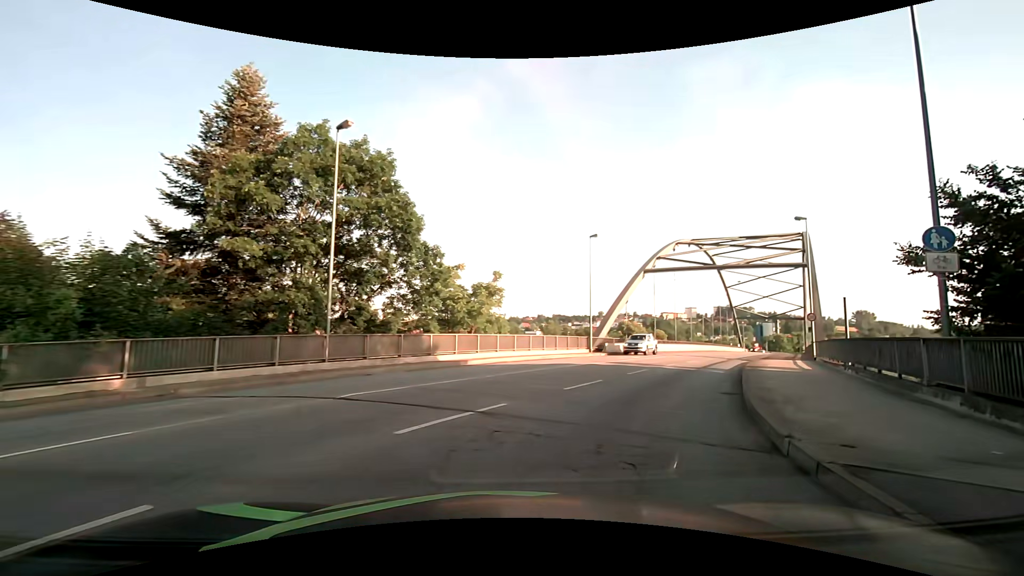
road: primary_link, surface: asphalt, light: Day
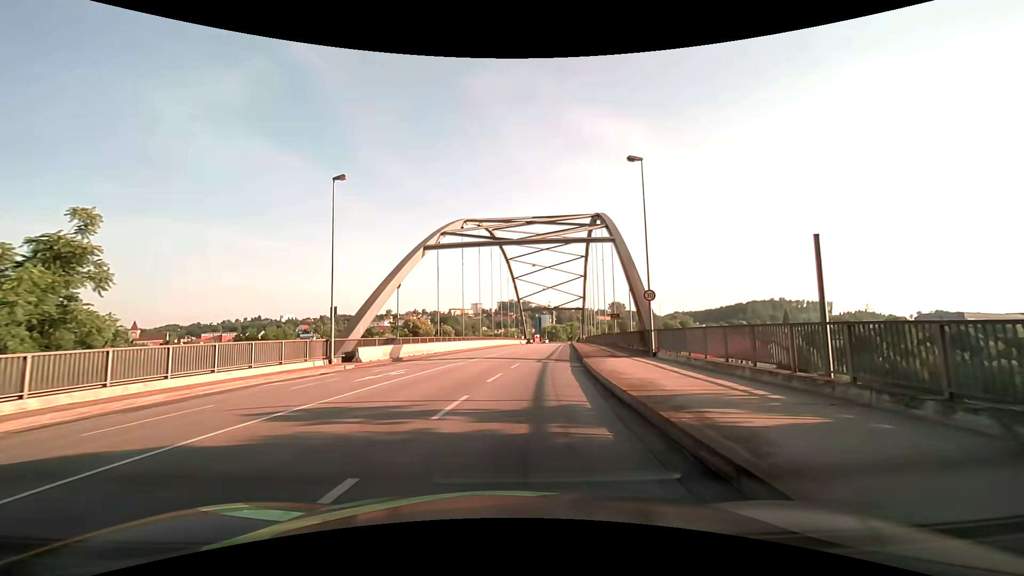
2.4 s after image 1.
(+4.5, +15.3) m; +25°
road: primary
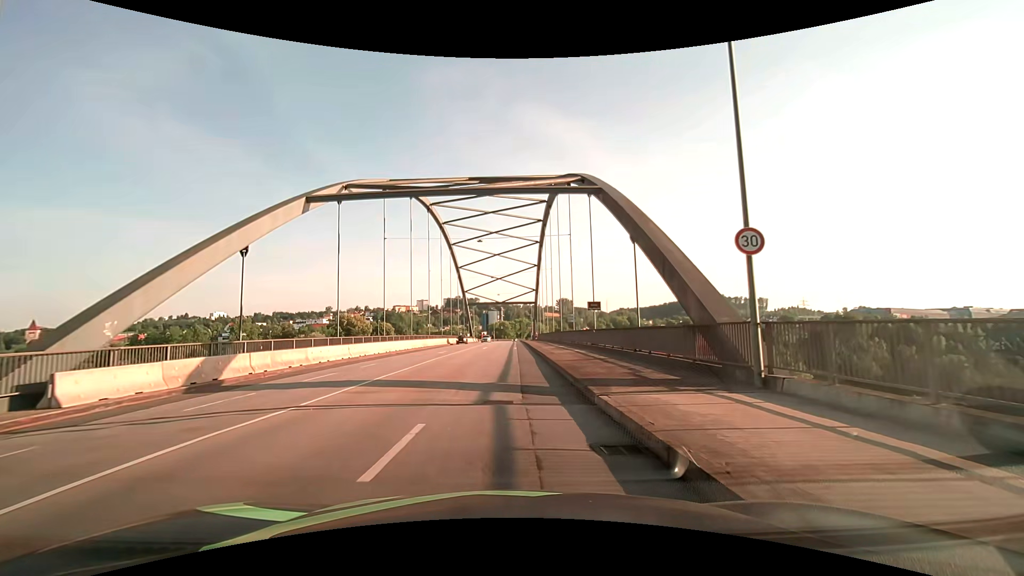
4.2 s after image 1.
(+0.9, +15.2) m; +7°
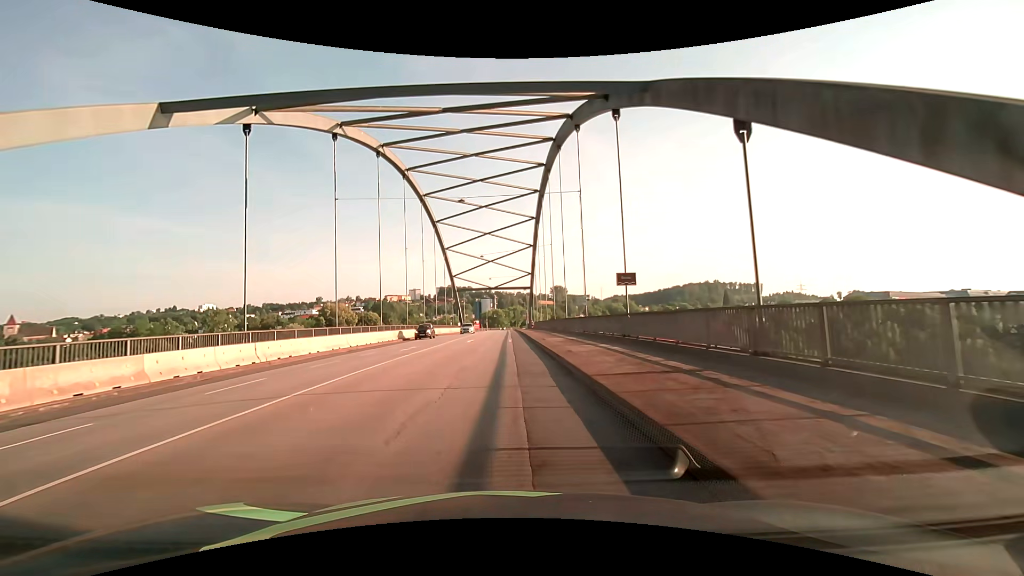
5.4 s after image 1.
(+0.1, +11.0) m; +1°
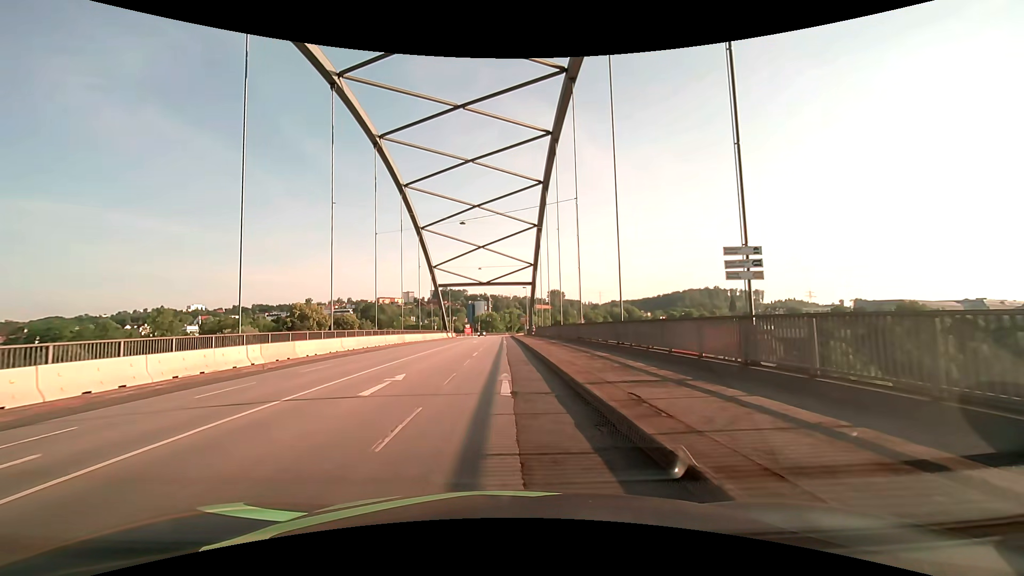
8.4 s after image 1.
(0.0, +23.8) m; 0°
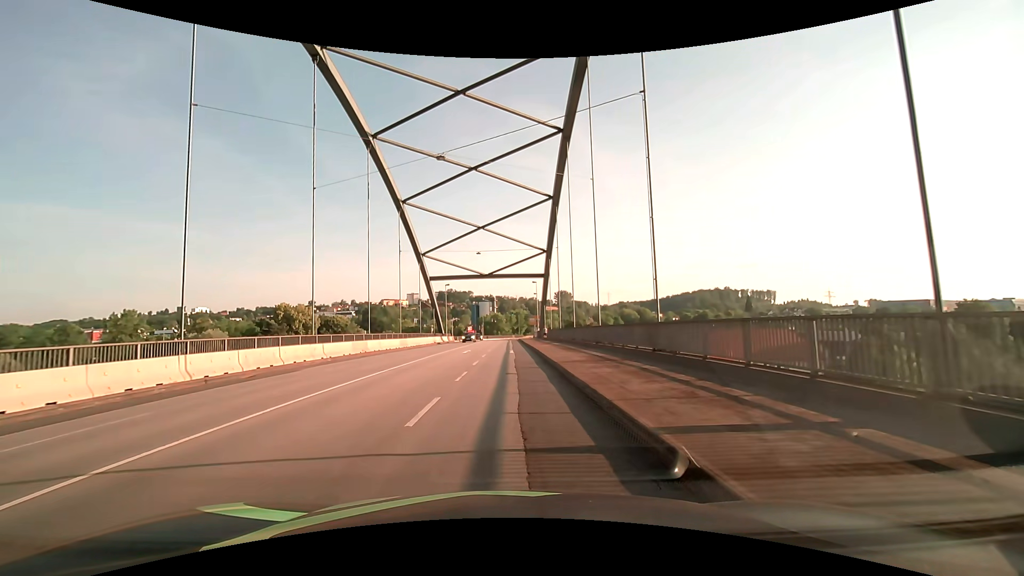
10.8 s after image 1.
(+0.1, +16.6) m; 0°
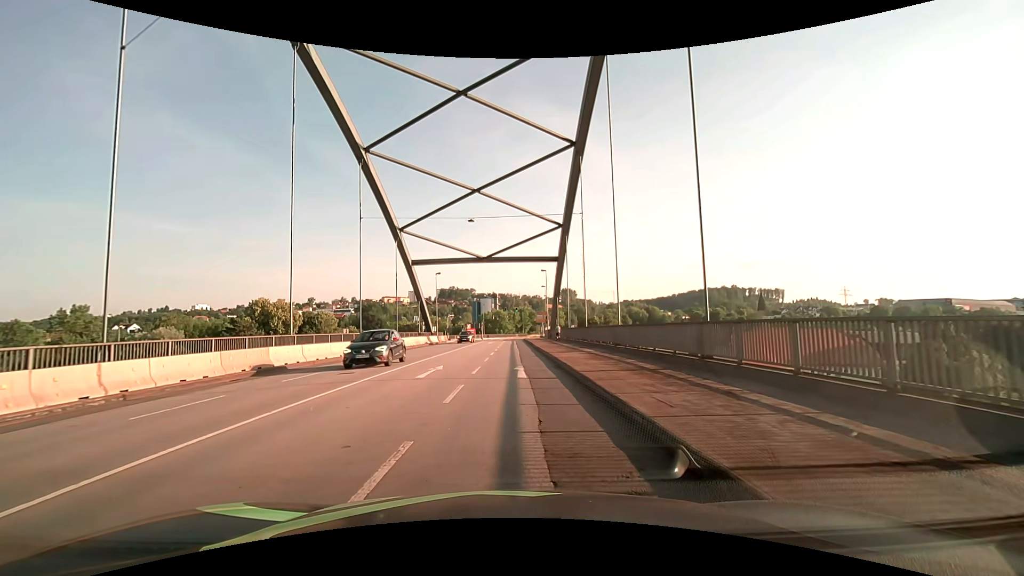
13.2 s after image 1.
(0.0, +15.9) m; +1°
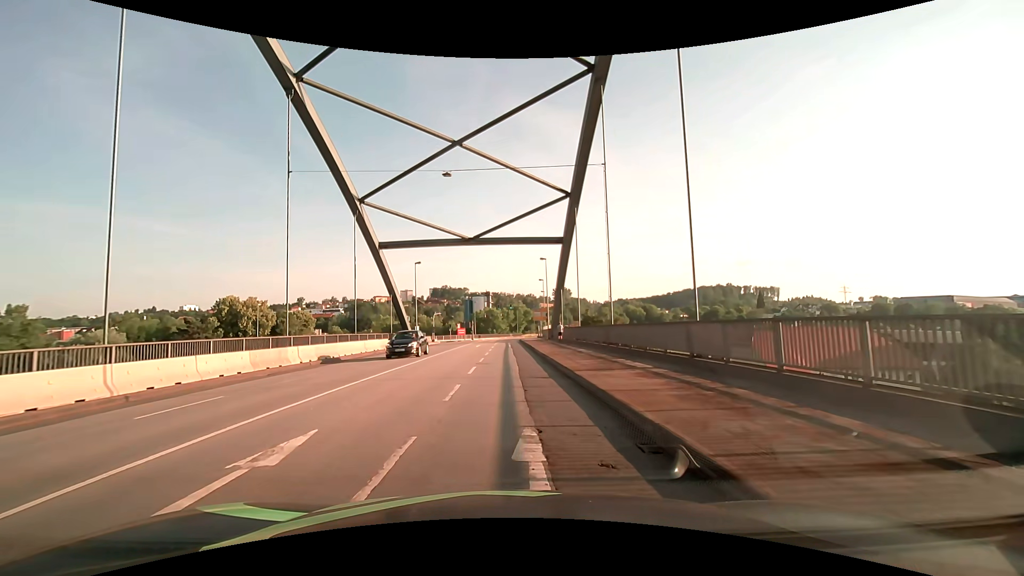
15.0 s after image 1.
(0.0, +11.7) m; +1°
(0, +10) (0, +20) (0, +30) (0, +40) (-1, +50) (-1, +60) (-1, +70) (-1, +80) (0, +90) (+1, +100) m
